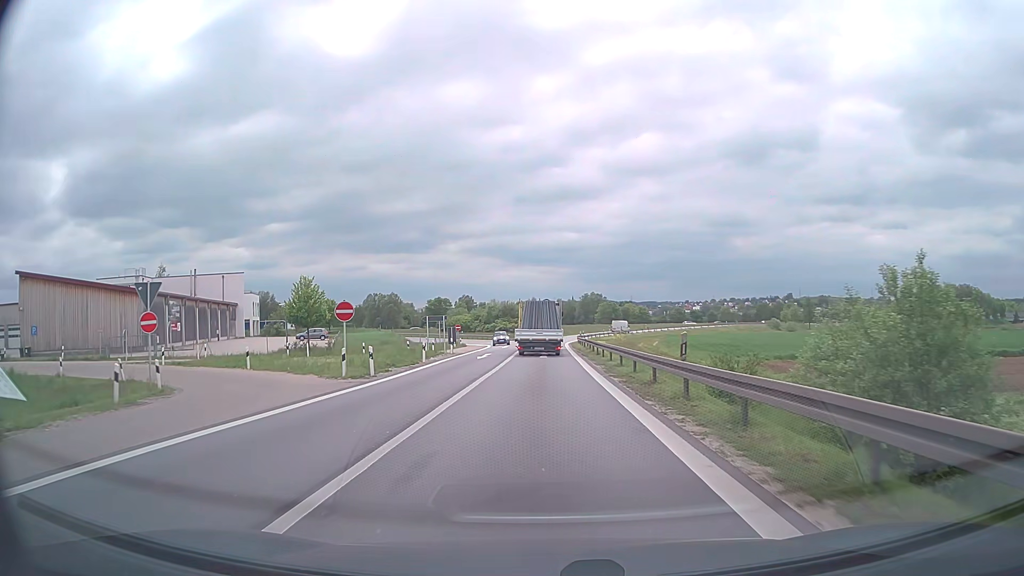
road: motorway_link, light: Day
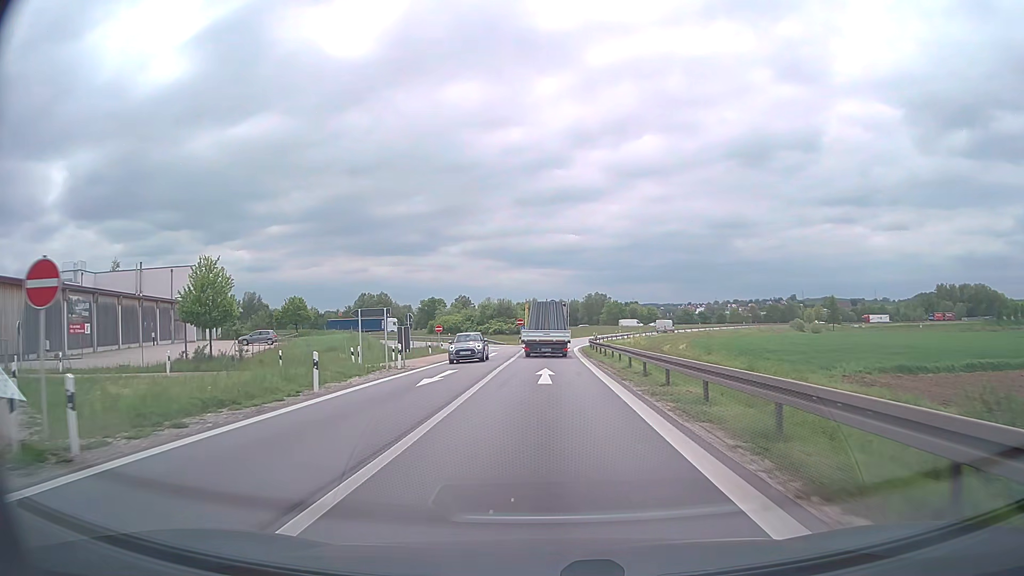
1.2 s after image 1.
(0.0, +17.3) m; 0°
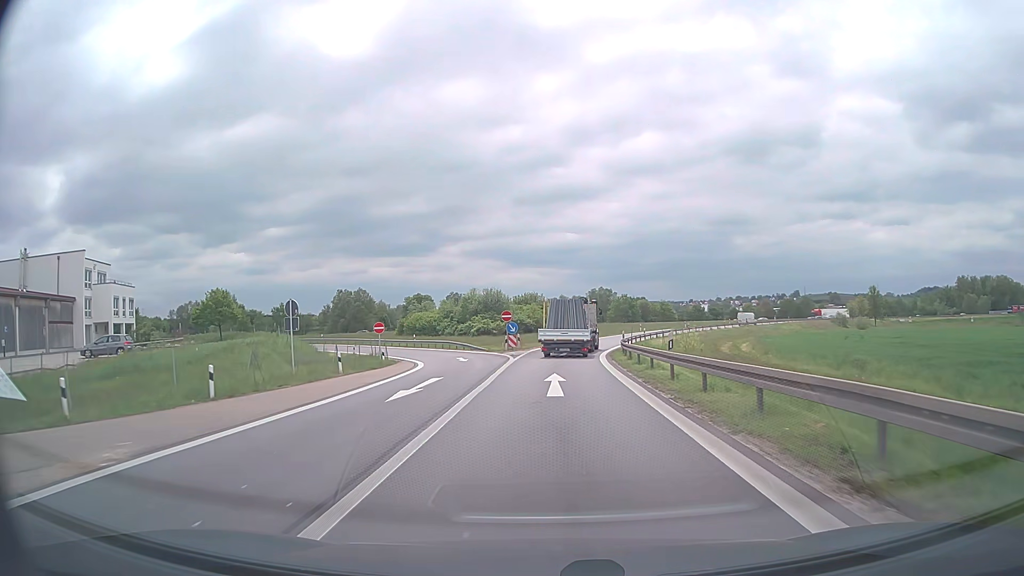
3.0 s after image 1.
(0.0, +26.1) m; 0°
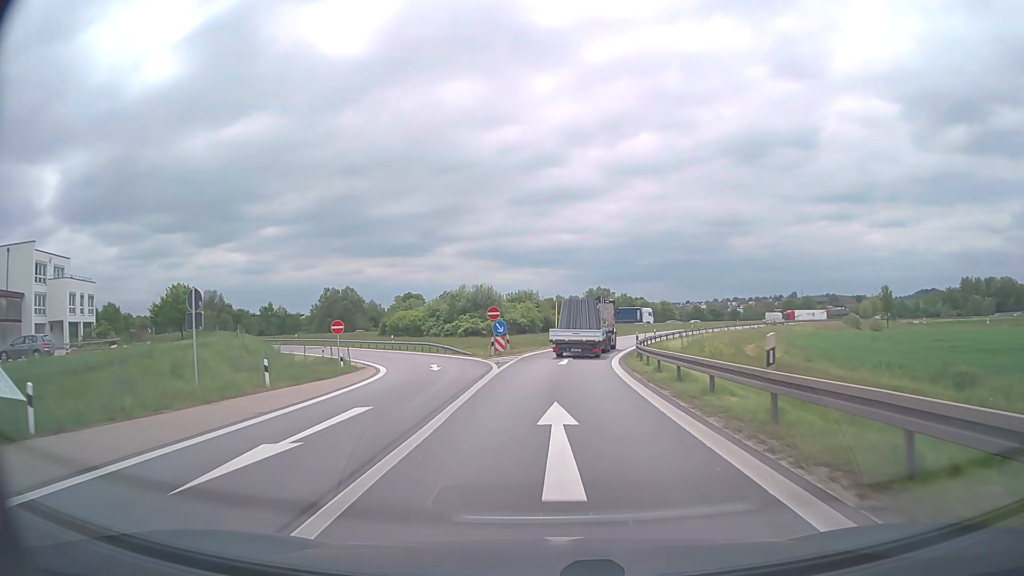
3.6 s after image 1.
(0.0, +8.6) m; 0°
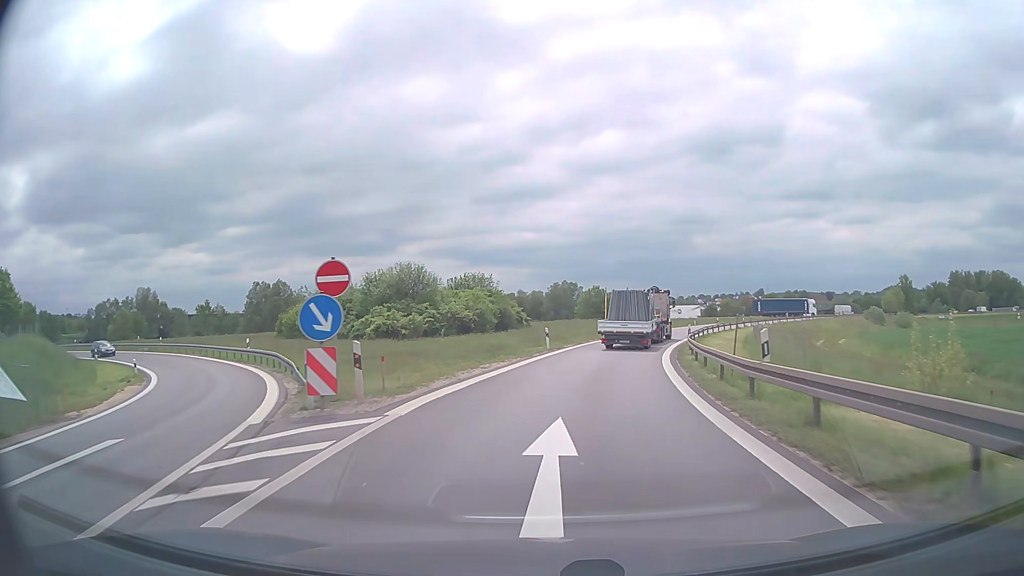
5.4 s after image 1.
(+0.5, +25.2) m; +3°
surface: asphalt
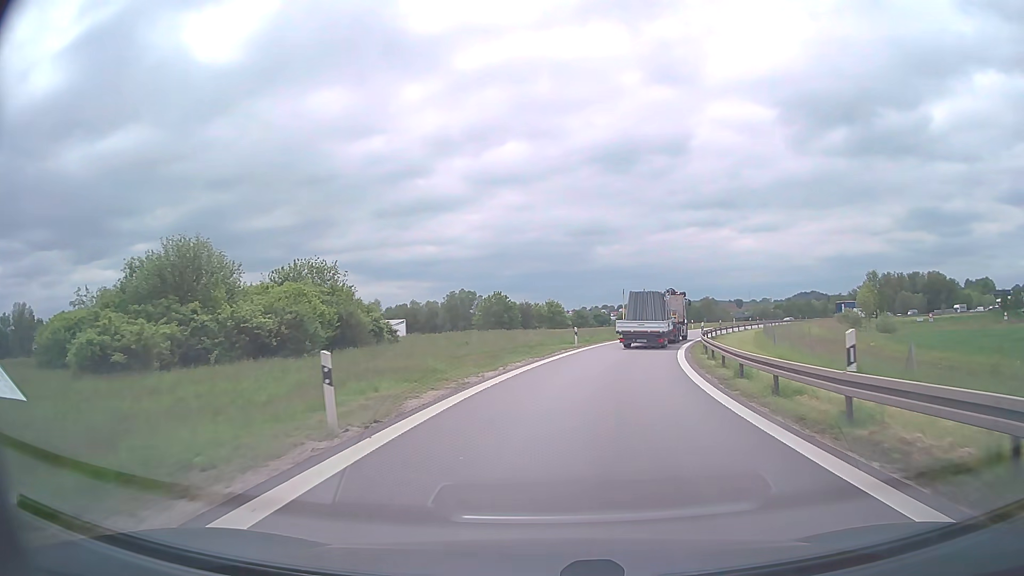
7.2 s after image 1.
(+1.5, +24.4) m; +8°
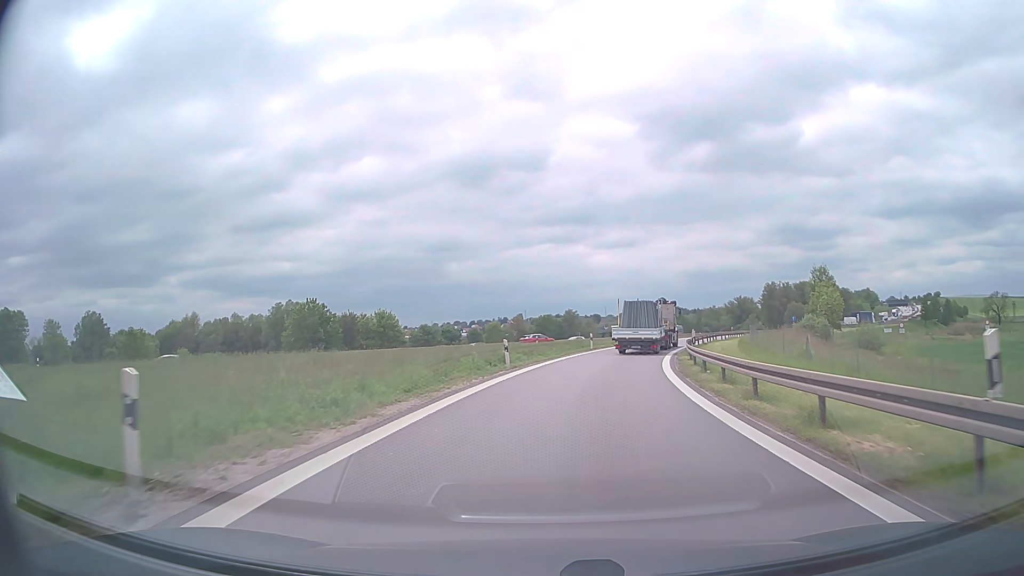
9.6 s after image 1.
(+3.7, +32.3) m; +12°
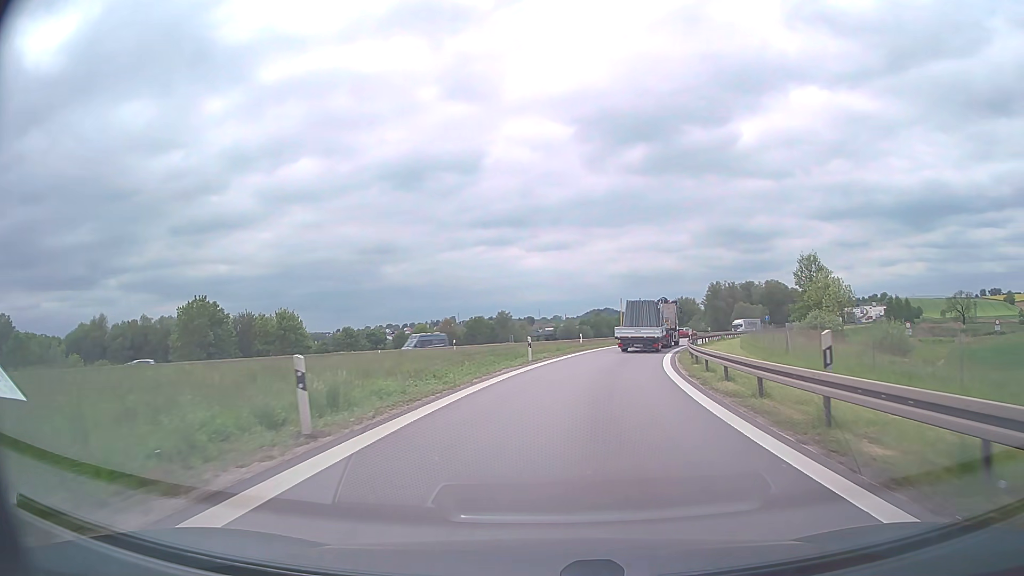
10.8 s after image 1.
(+0.9, +16.7) m; +6°
(0, +10) (+1, +20) (+2, +30) (+4, +40) (+7, +49) (+10, +59) (+14, +68) (+18, +77) (+23, +86) (+29, +94) m
